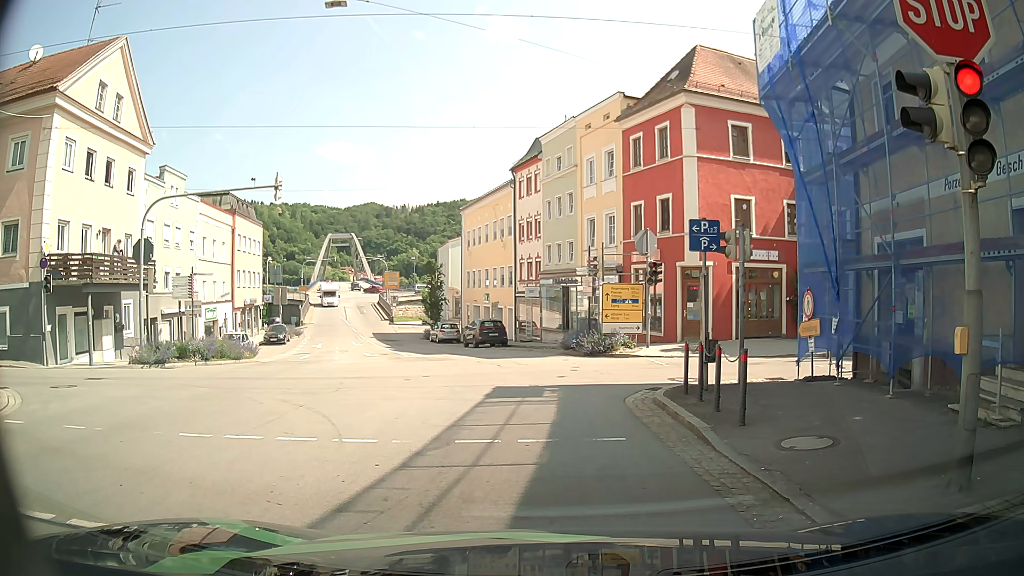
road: tertiary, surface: asphalt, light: Day
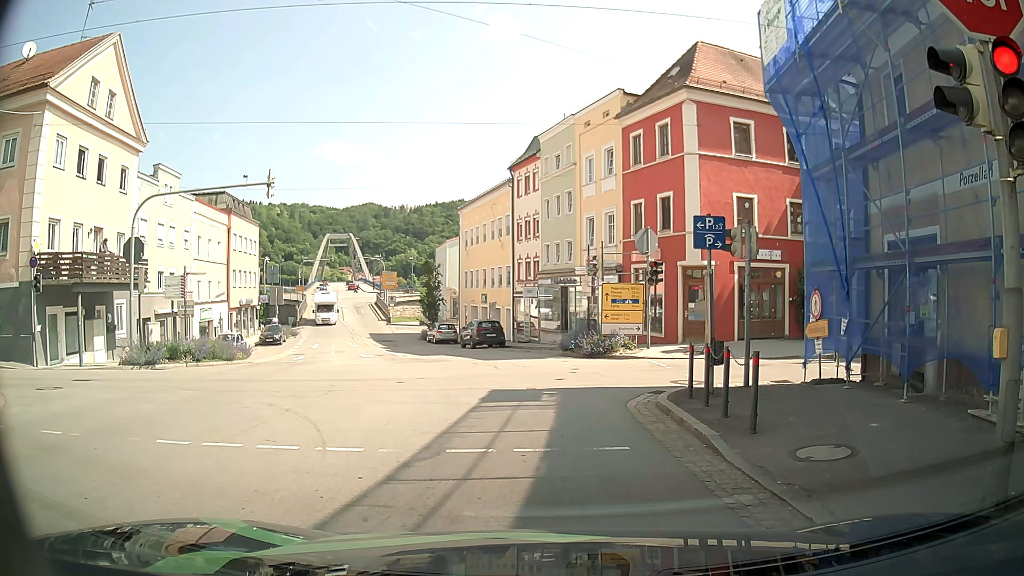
(0.0, +0.5) m; 0°
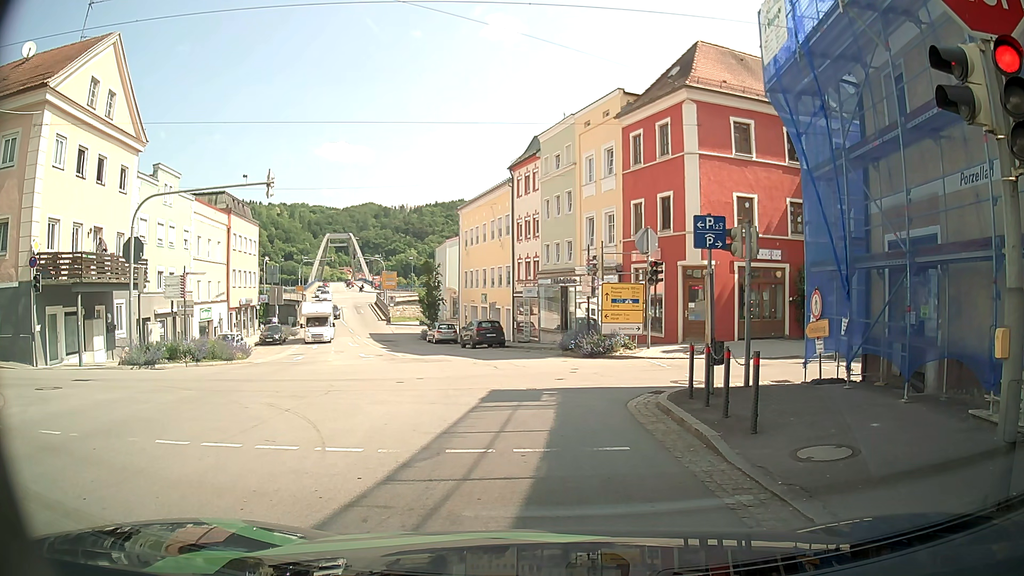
(0.0, +0.1) m; 0°
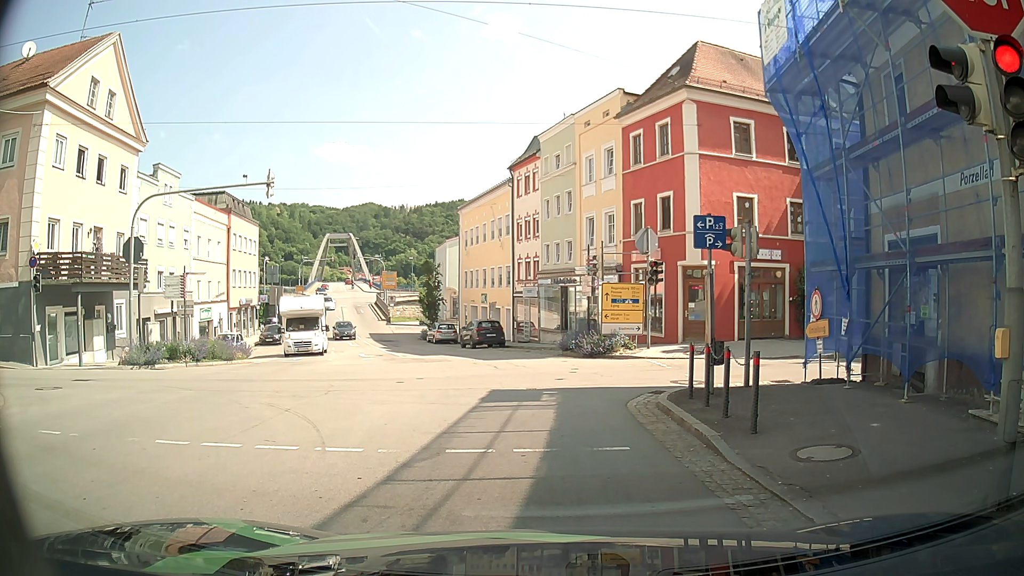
(0.0, 0.0) m; 0°
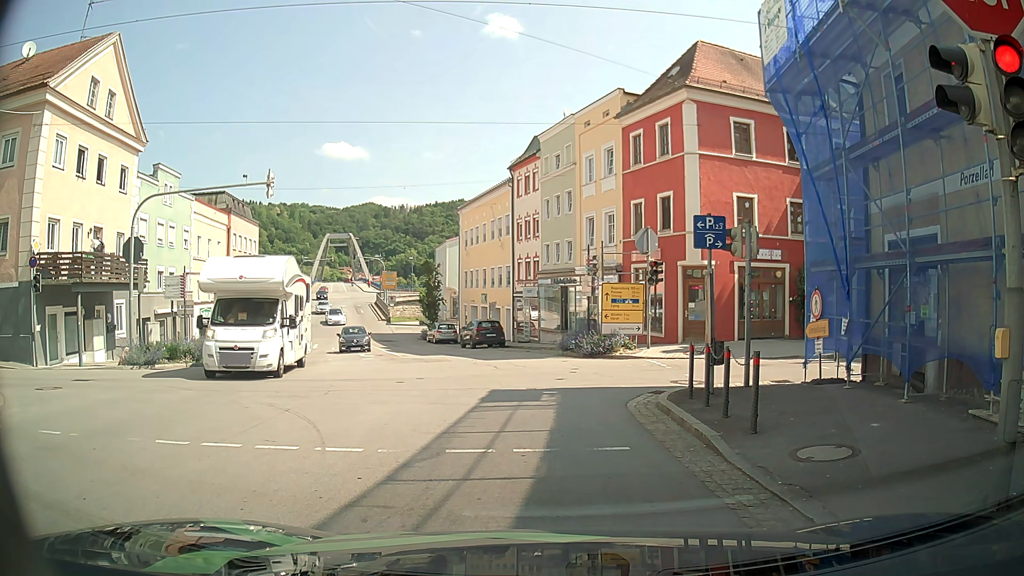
(0.0, 0.0) m; 0°
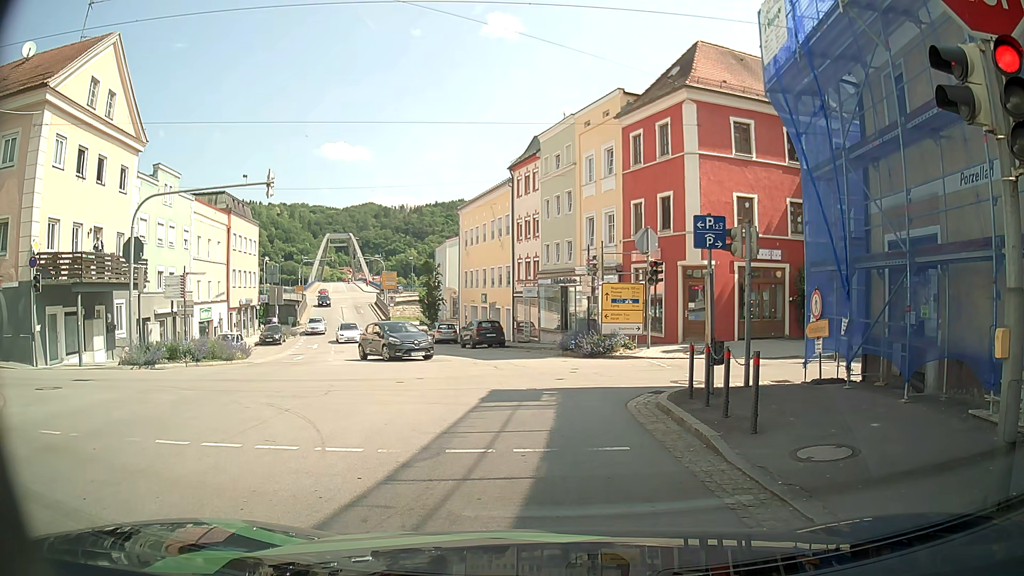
(0.0, 0.0) m; 0°
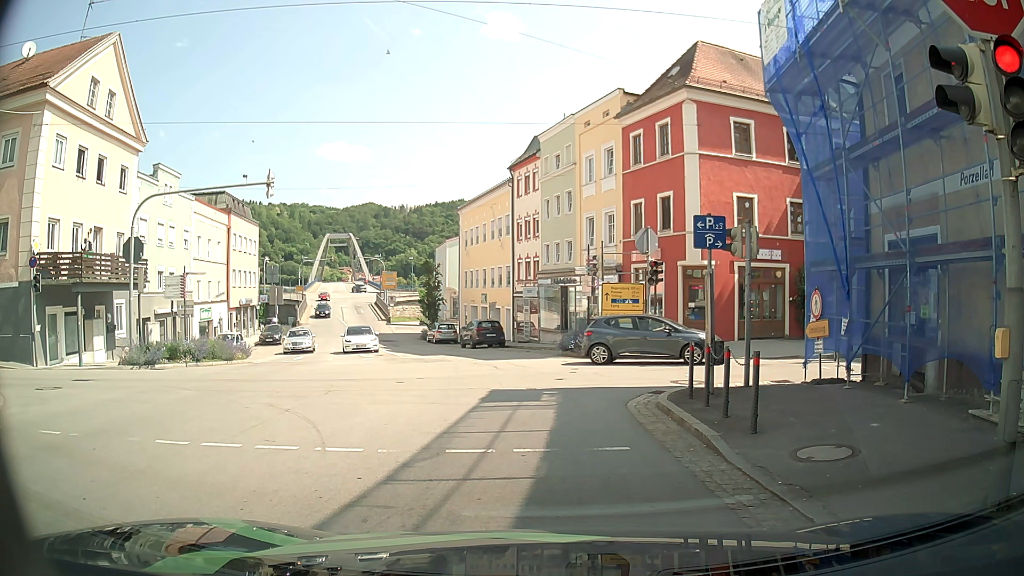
(0.0, 0.0) m; 0°
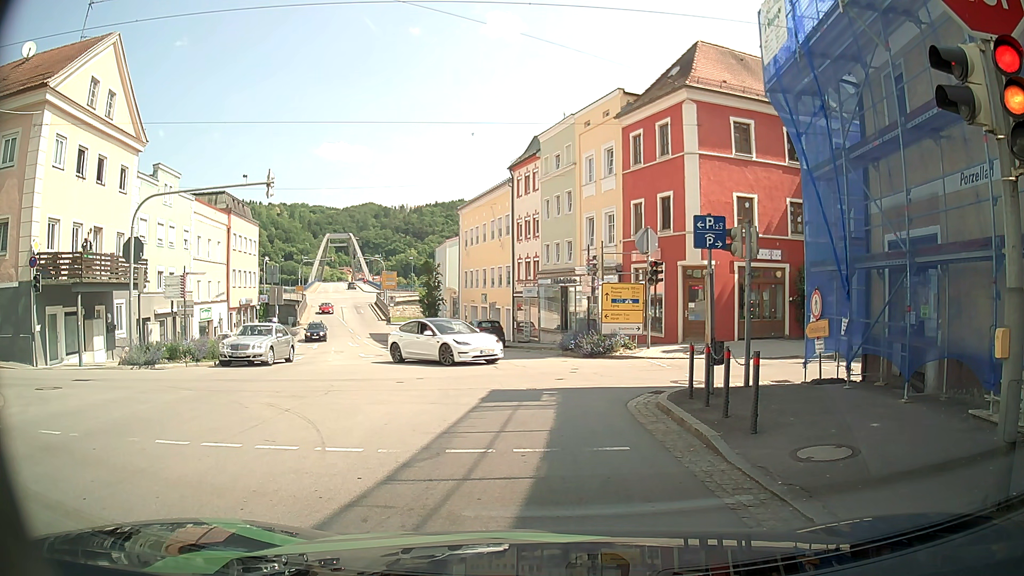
(0.0, 0.0) m; 0°
(+1, +10) (0, +20) (-2, +30) (-5, +39) (-8, +49) (-10, +58) (-13, +68) (-16, +78) (-18, +87) (-20, +97) m
